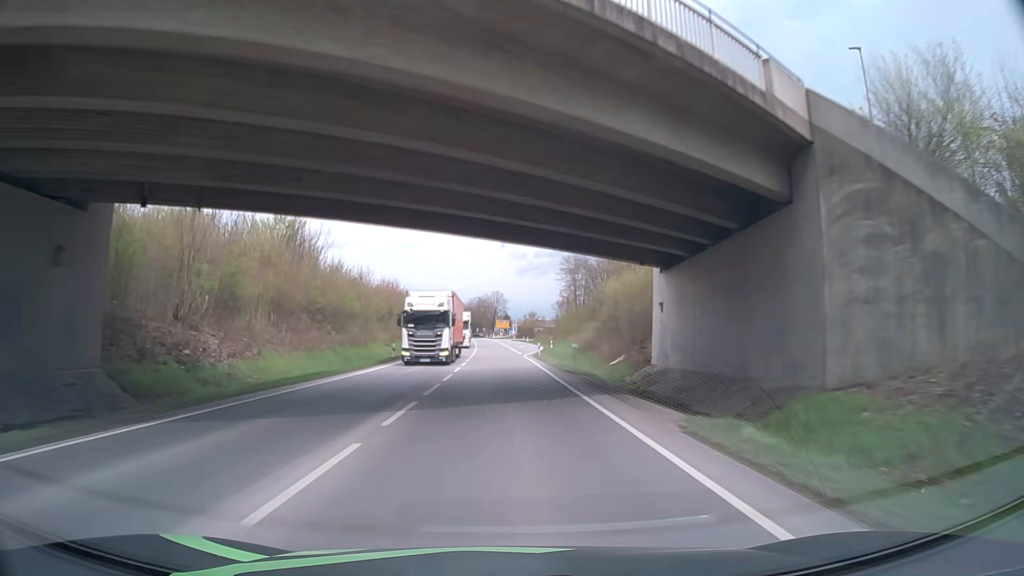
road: primary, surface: asphalt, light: Day
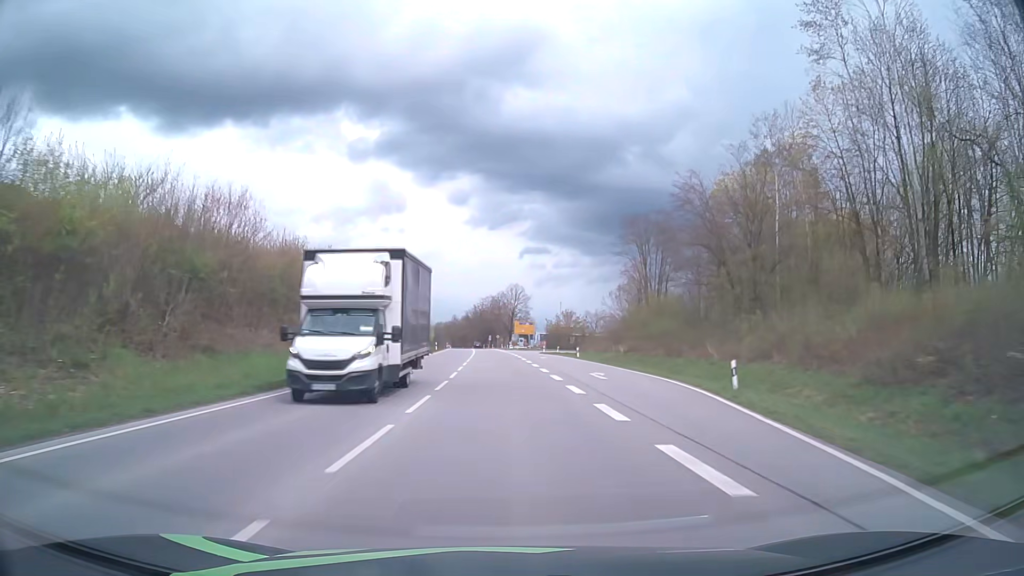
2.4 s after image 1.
(-0.6, +57.6) m; -2°
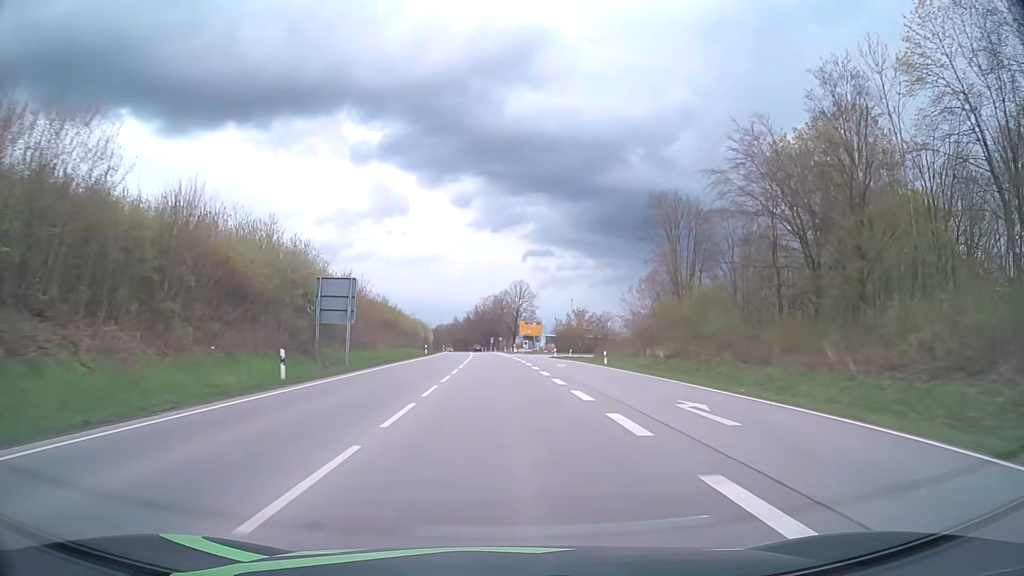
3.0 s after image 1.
(0.0, +14.3) m; 0°
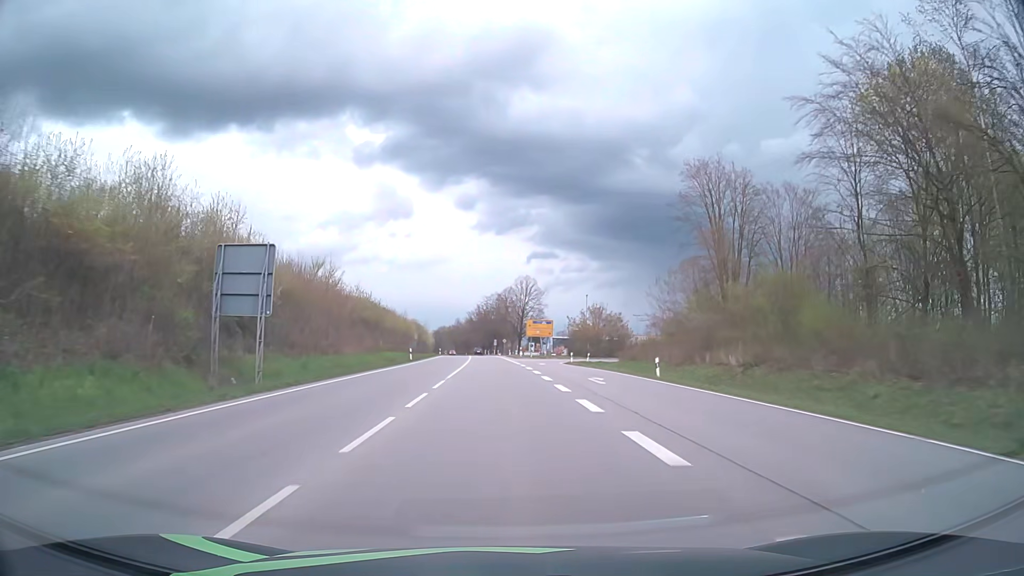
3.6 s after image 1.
(-0.1, +14.2) m; 0°
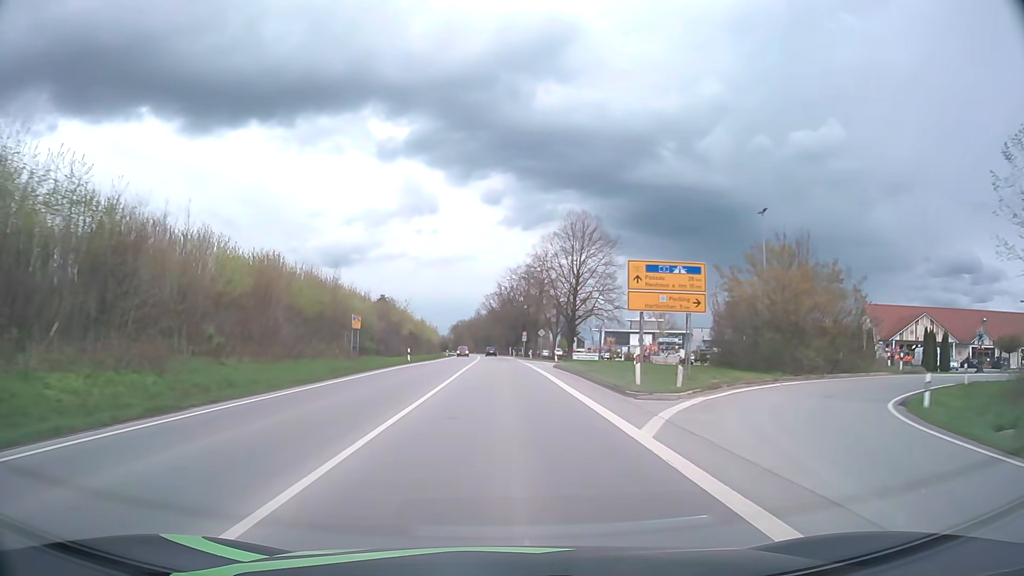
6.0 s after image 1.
(-1.1, +56.1) m; -2°
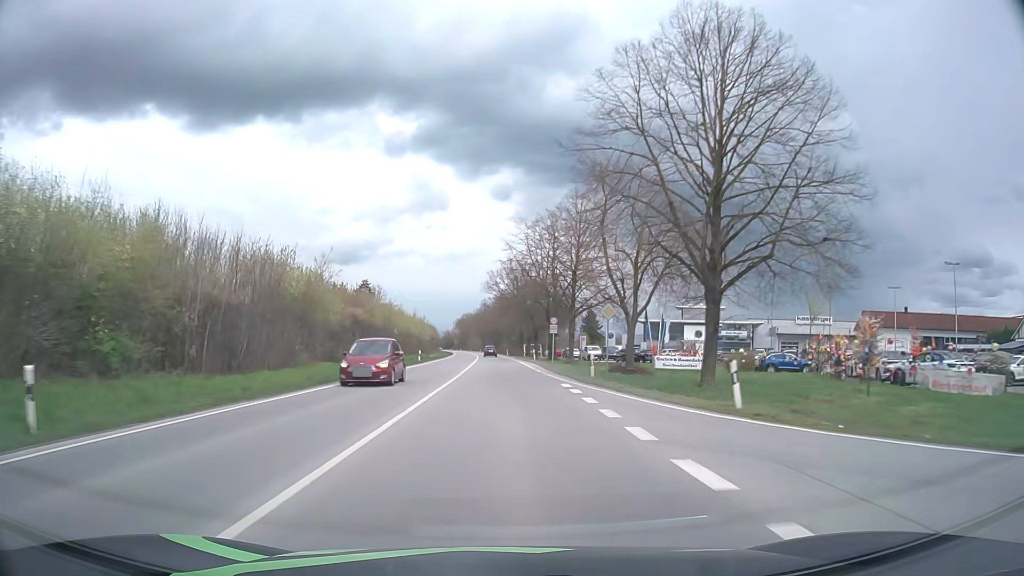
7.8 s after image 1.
(-0.3, +41.8) m; -1°
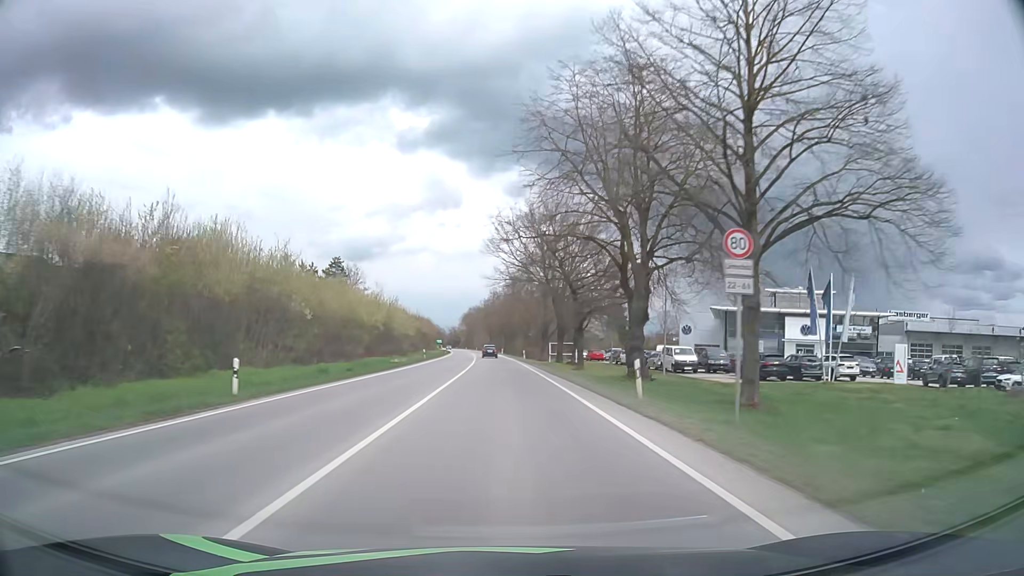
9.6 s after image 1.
(-0.4, +41.8) m; -1°
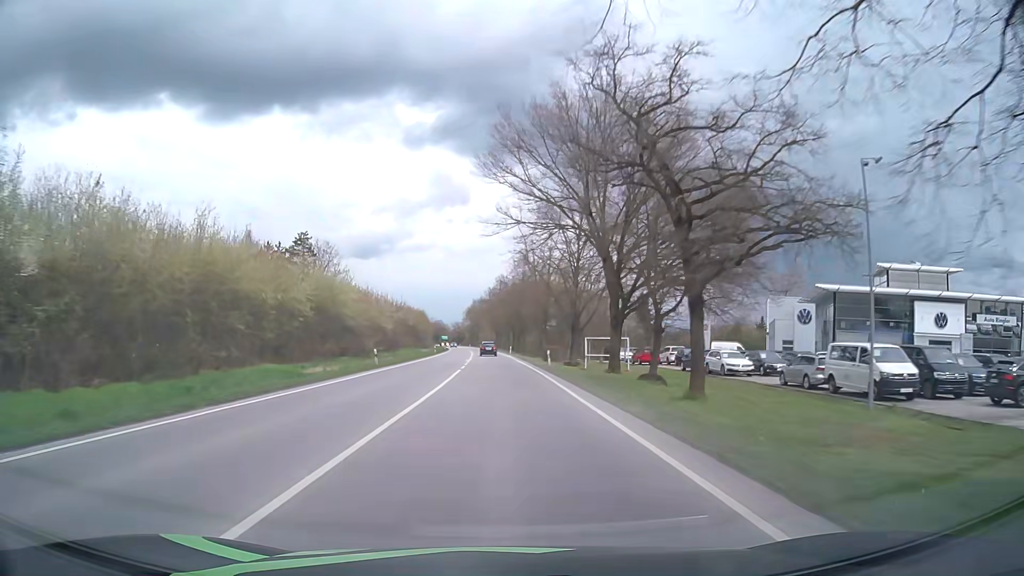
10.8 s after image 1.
(-0.2, +27.9) m; -1°
(0, +10) (0, +20) (0, +30) (0, +40) (-1, +50) (-1, +60) (-1, +70) (-2, +80) (-2, +90) (-3, +100) m
